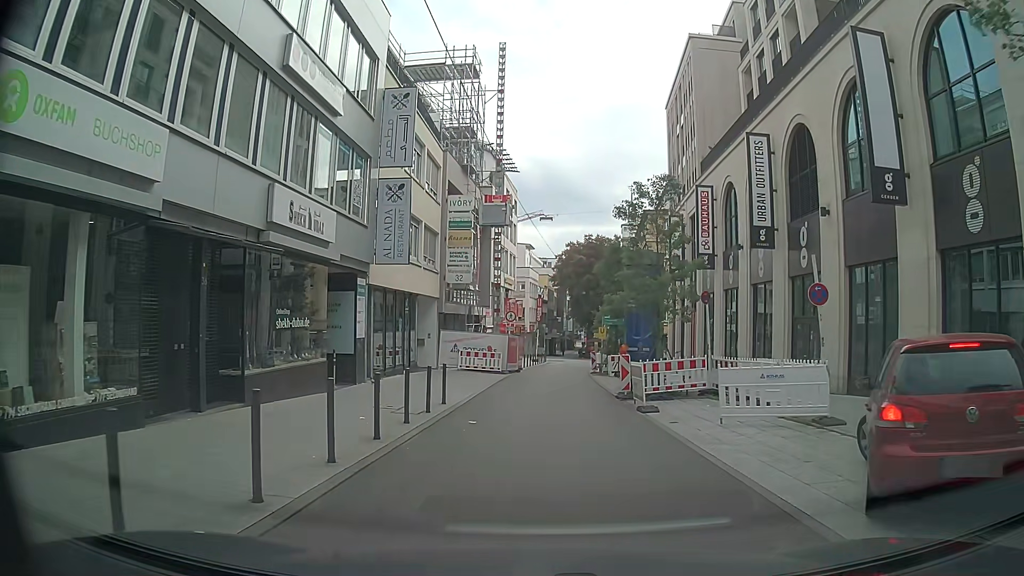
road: residential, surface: asphalt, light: Day
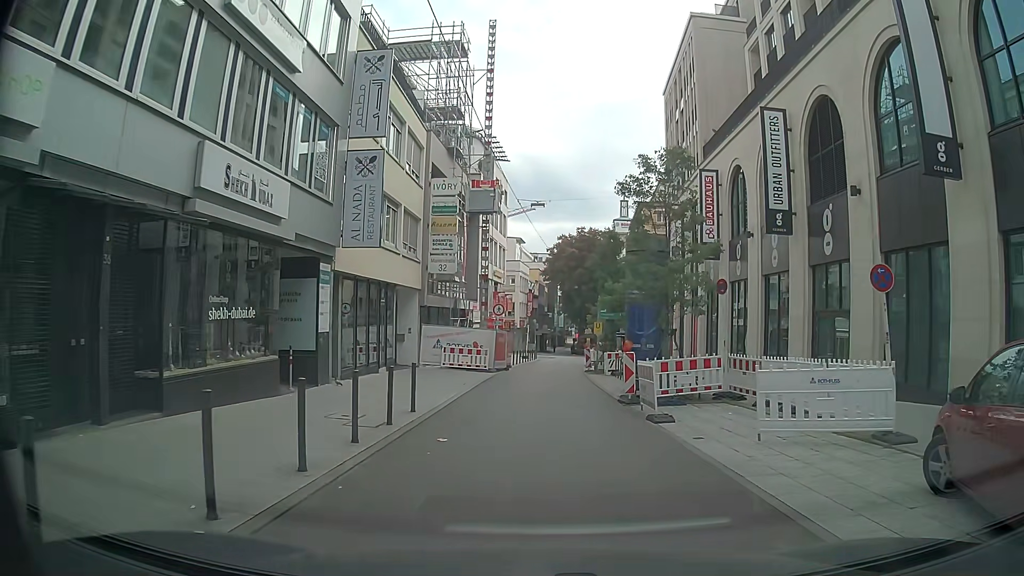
(+0.1, +2.8) m; +2°
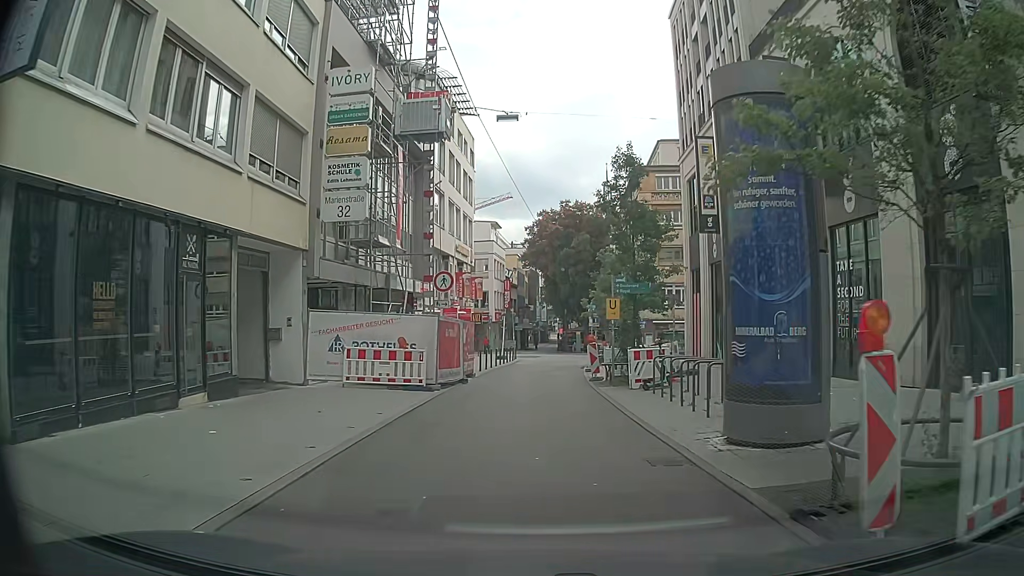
(+0.2, +13.5) m; +2°
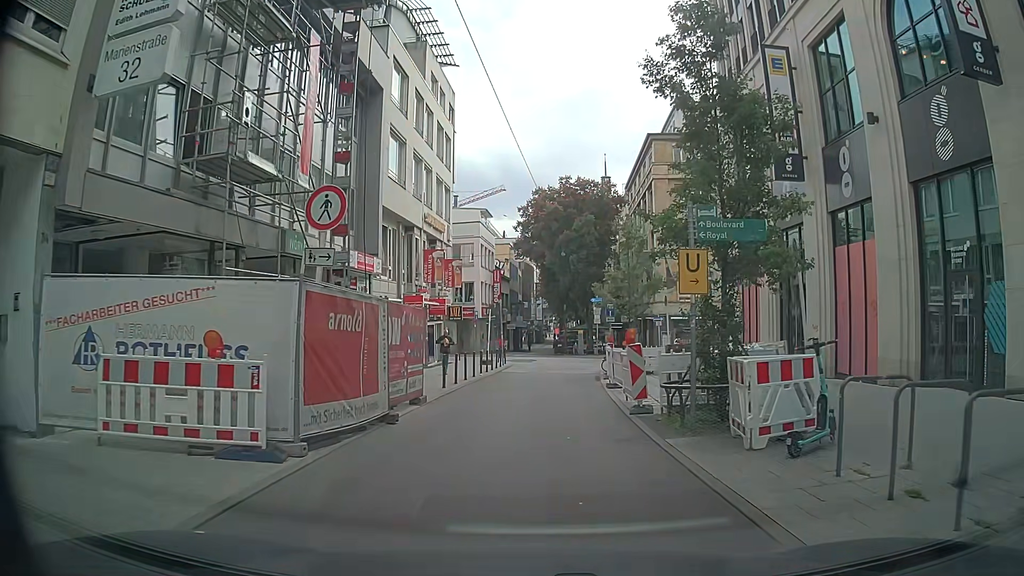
(-0.2, +10.4) m; 0°
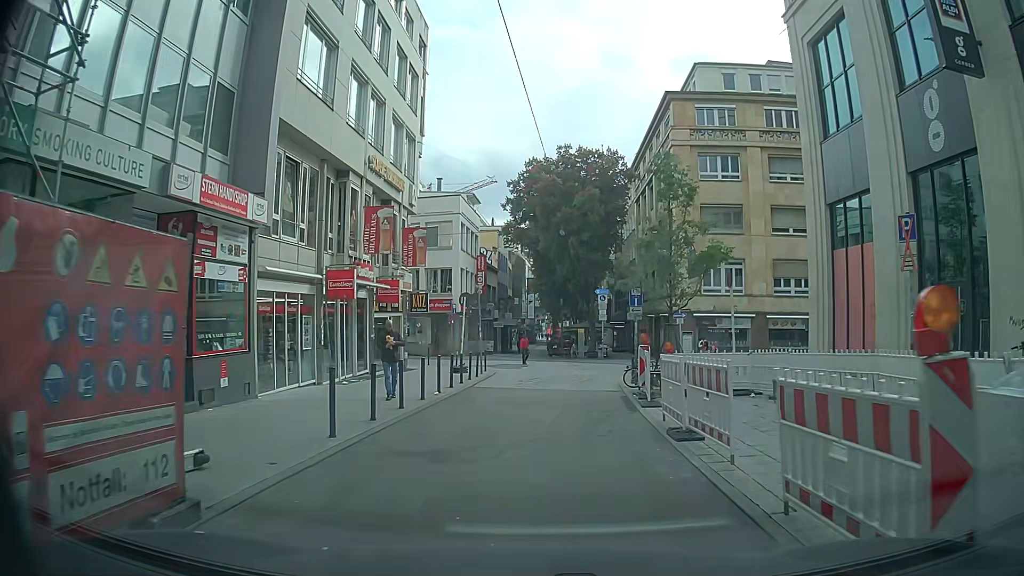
(-0.1, +9.9) m; +1°
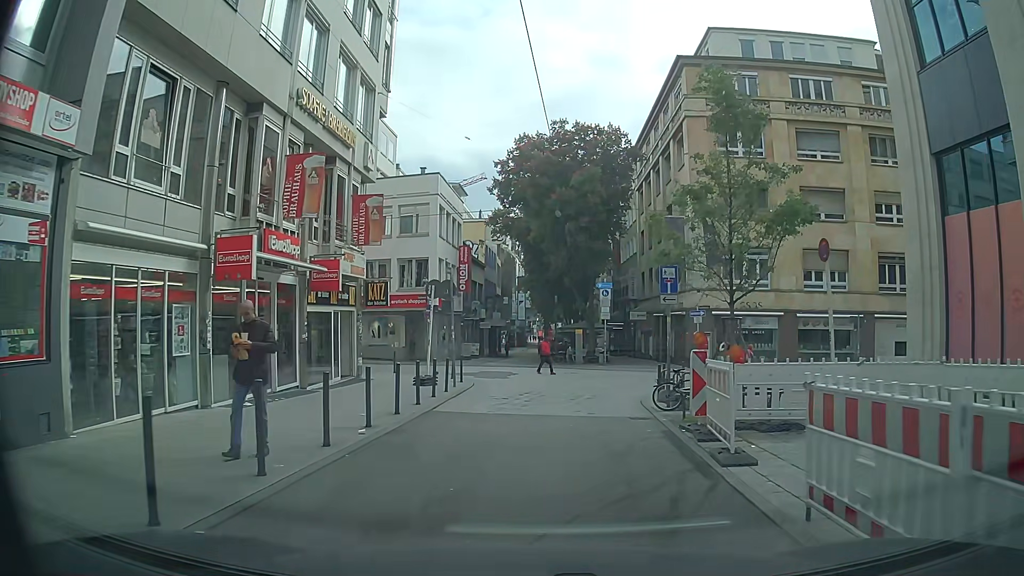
(0.0, +6.5) m; -1°
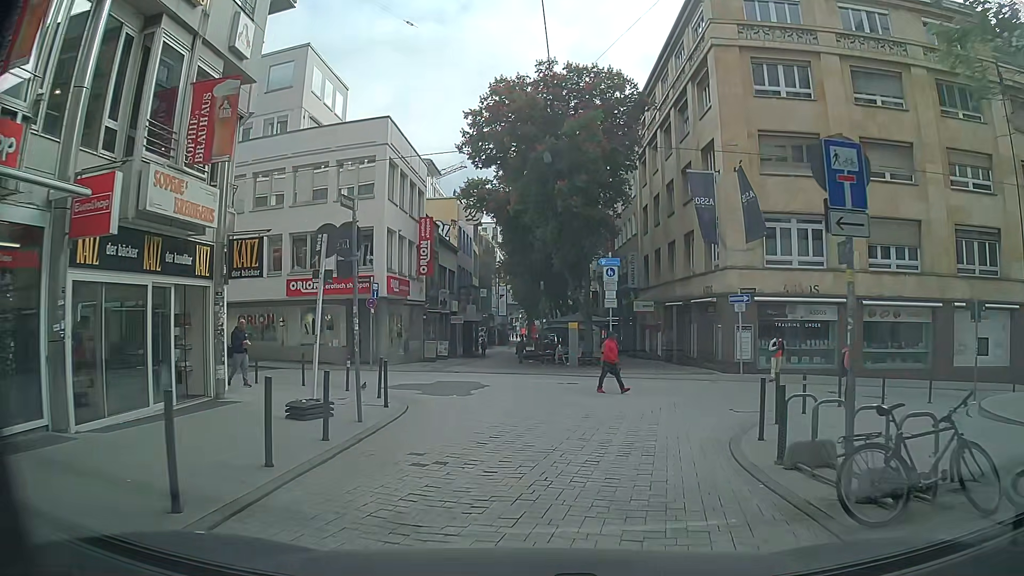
(+0.2, +9.6) m; +2°
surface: paving_stones
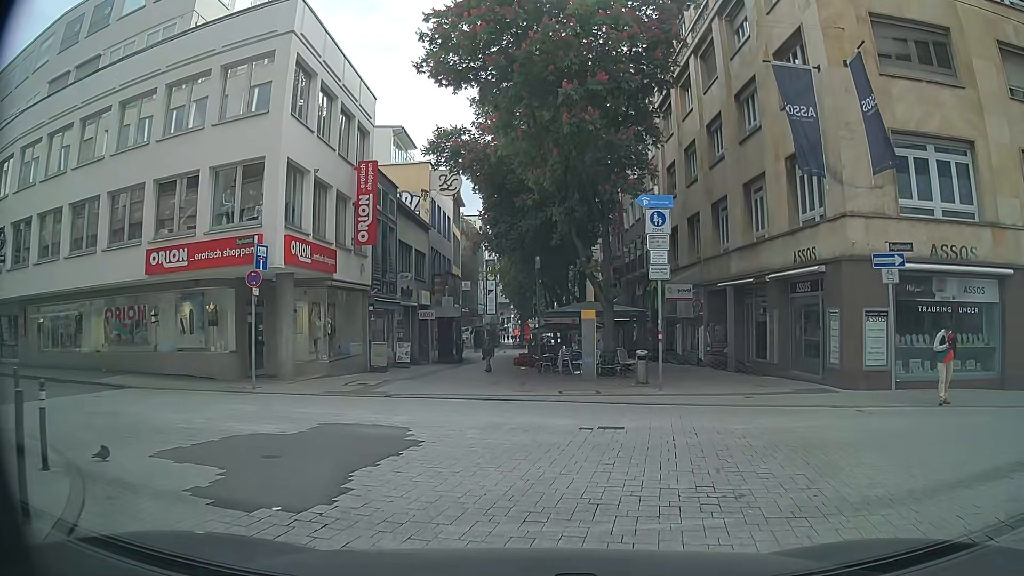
(0.0, +11.3) m; +1°
